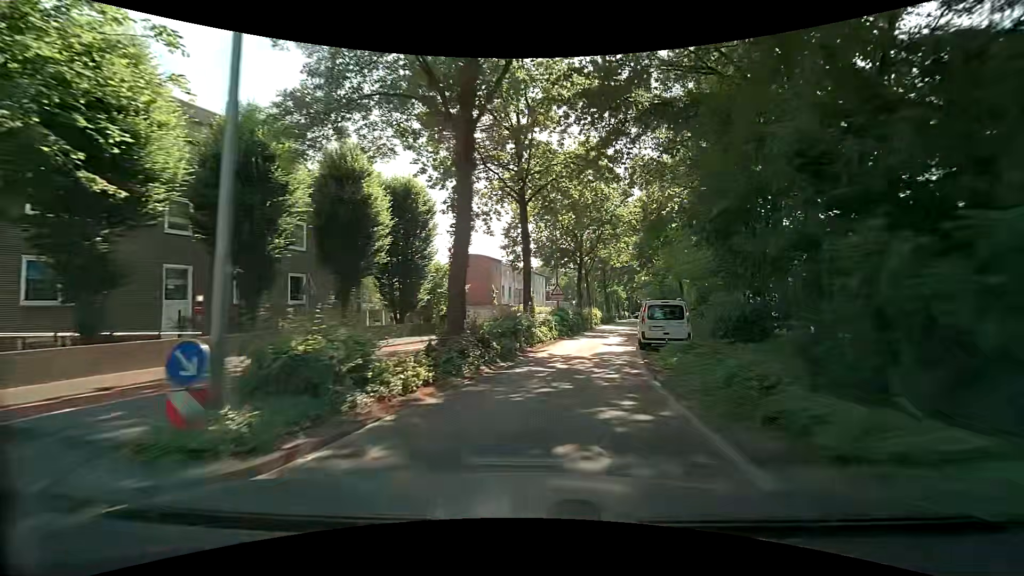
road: tertiary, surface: asphalt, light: Day
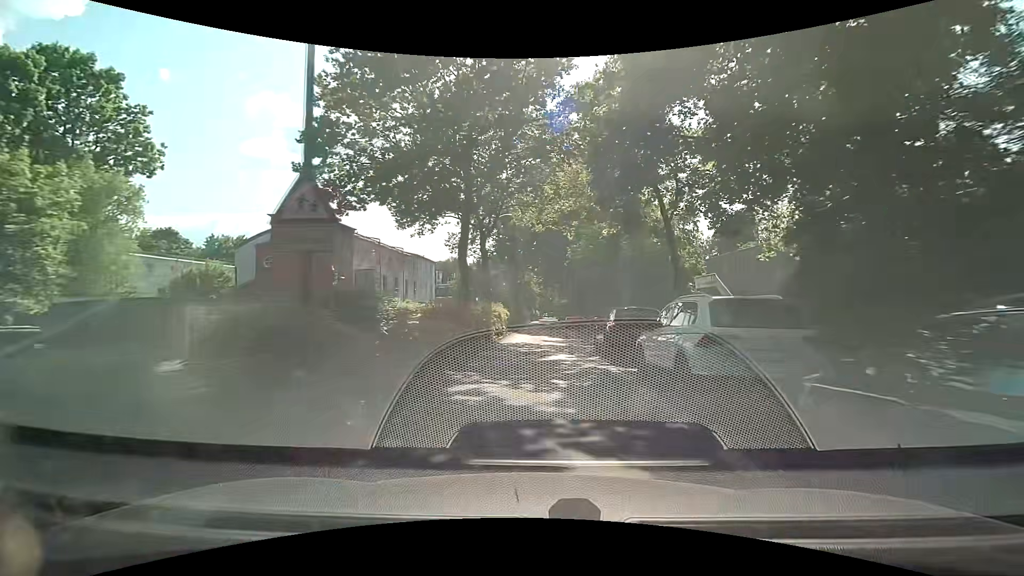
(+2.9, +23.9) m; +11°
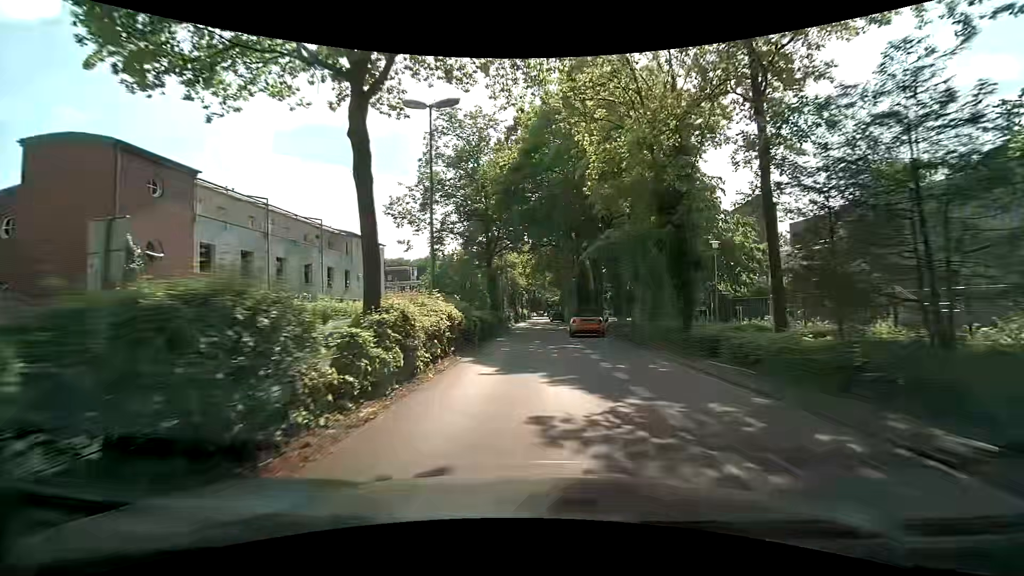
(+0.4, +18.4) m; +2°
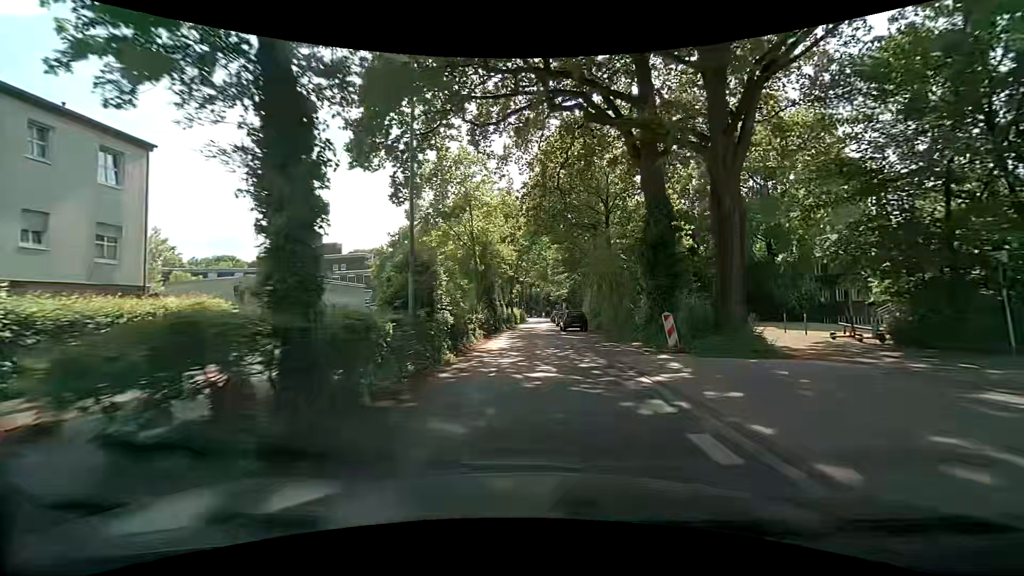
(-0.1, +31.9) m; +1°
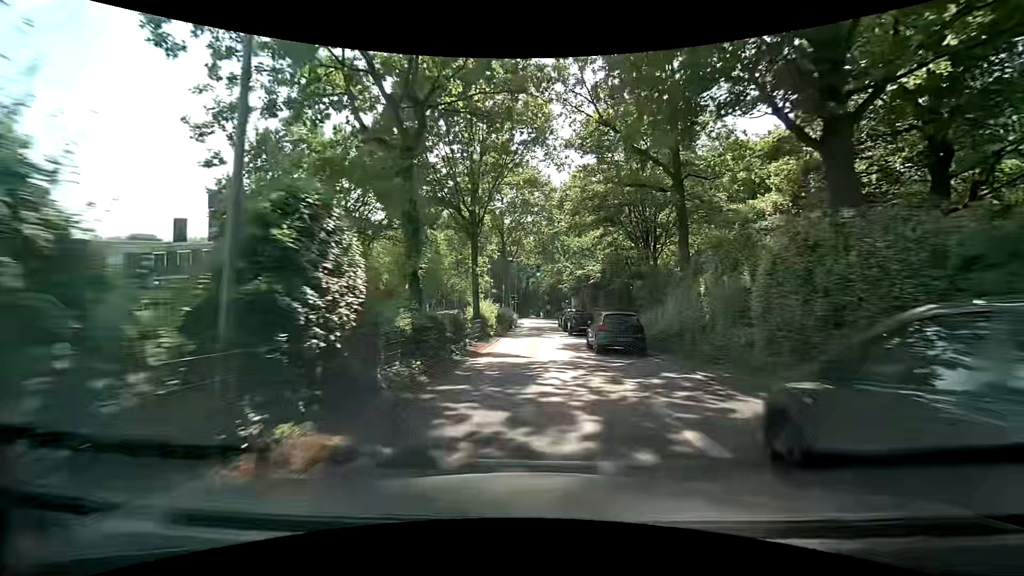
(-0.6, +34.1) m; -1°
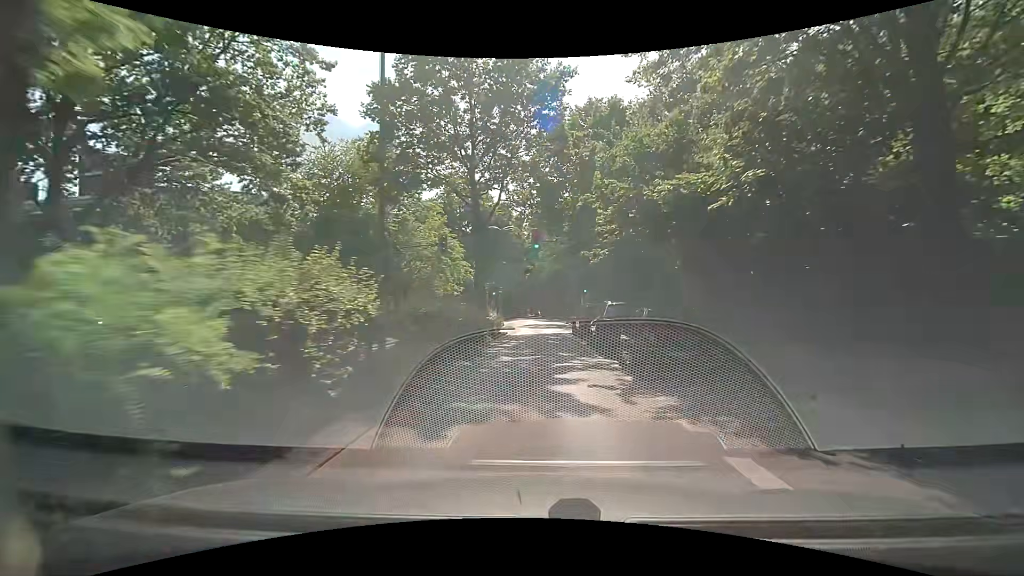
(+0.3, +21.3) m; +1°
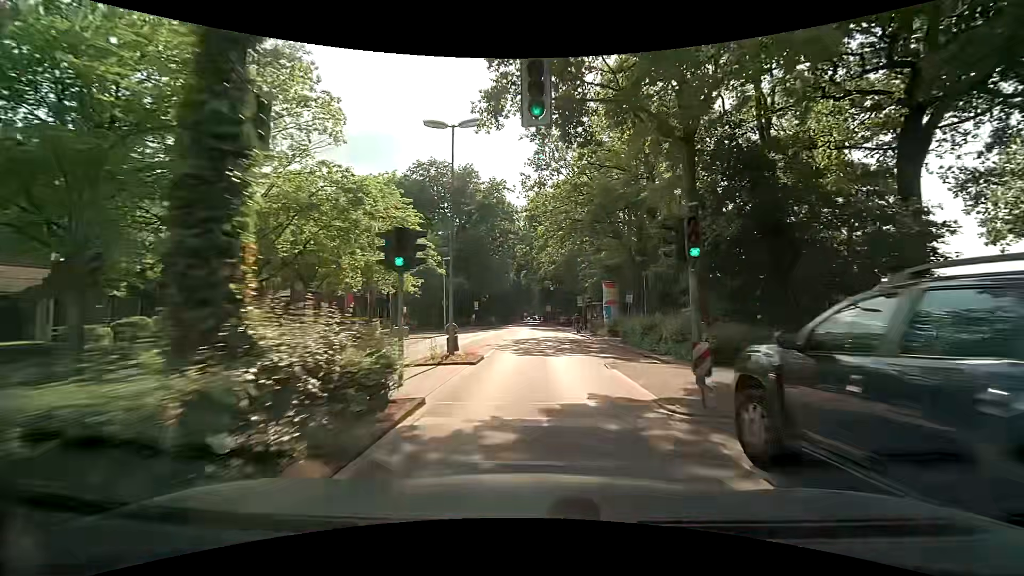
(-0.2, +21.8) m; 0°
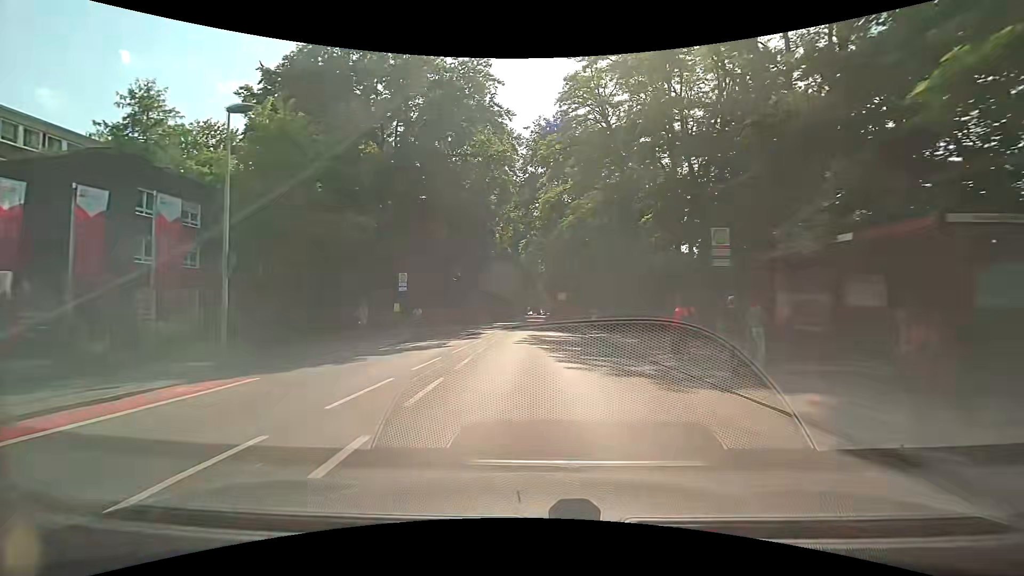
(-0.4, +37.2) m; -1°
(0, +10) (0, +20) (0, +30) (0, +40) (0, +50) (0, +60) (0, +70) (0, +80) (0, +90) (0, +100) m
